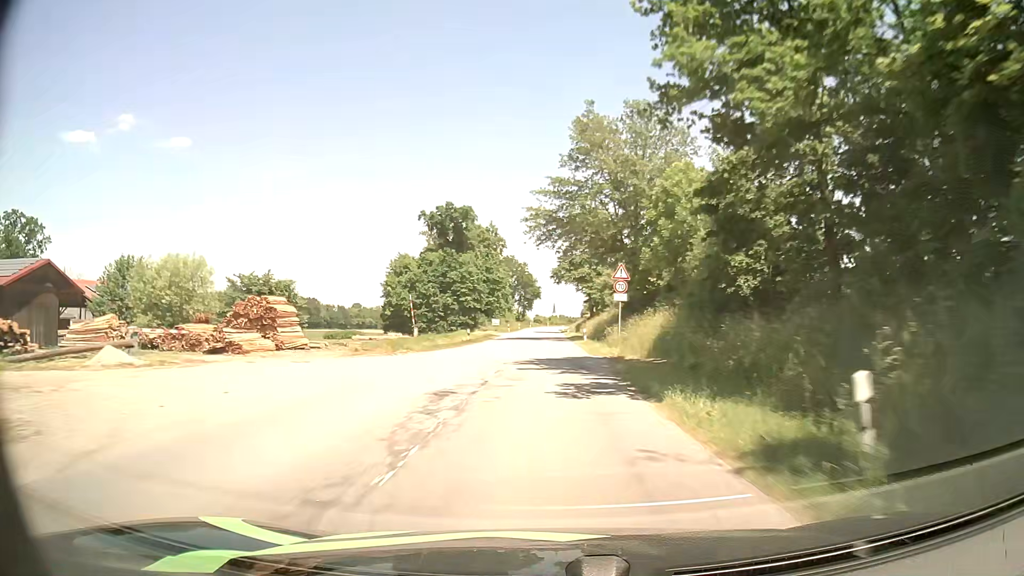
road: secondary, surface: asphalt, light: Day
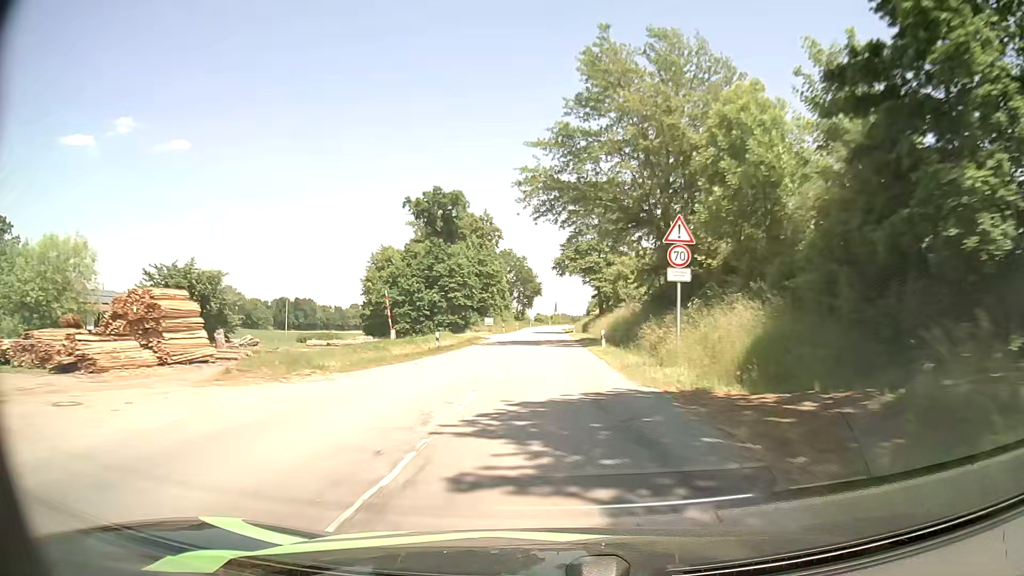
(-0.1, +13.7) m; -1°
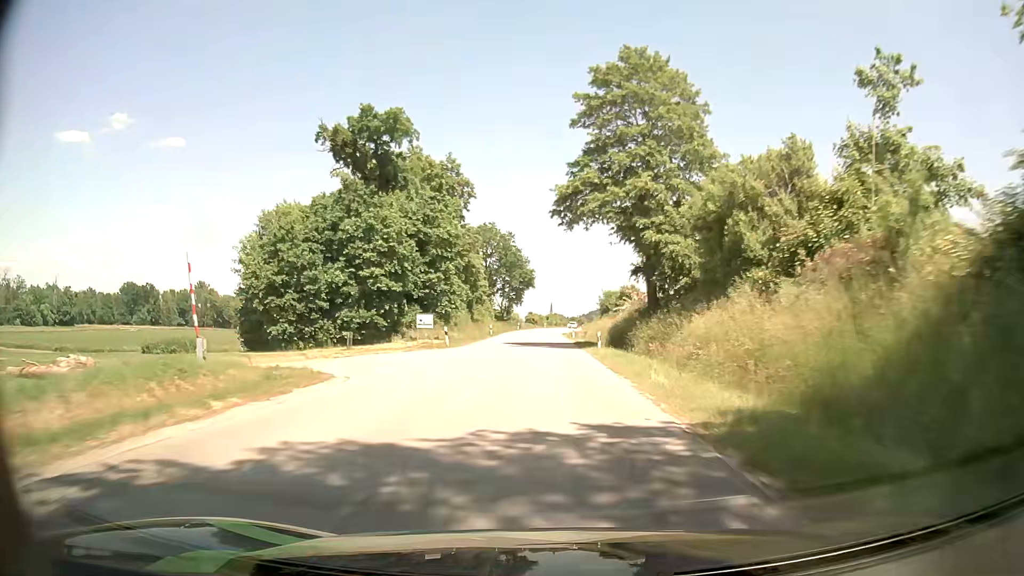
(+0.5, +41.1) m; +1°
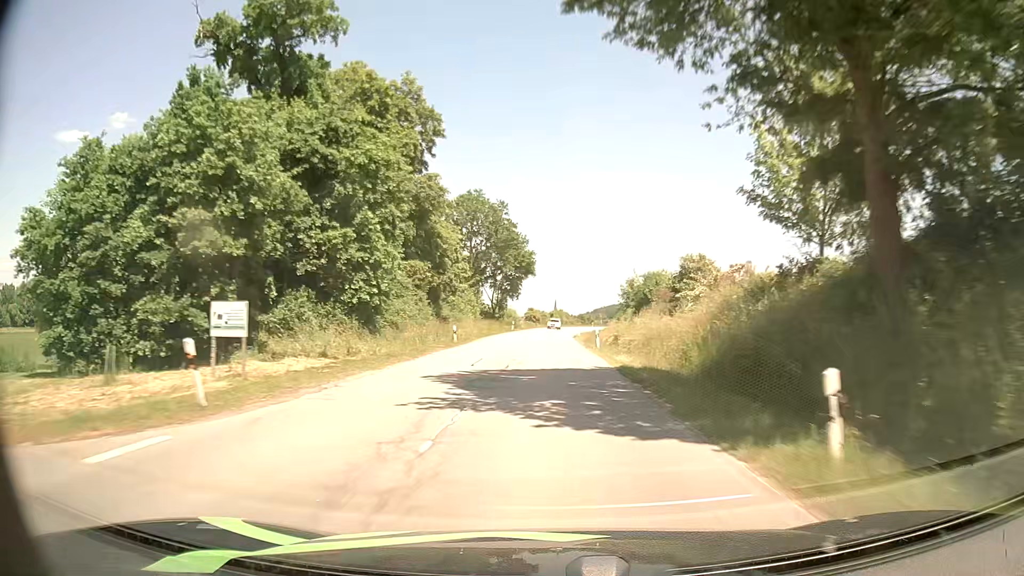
(0.0, +26.8) m; 0°
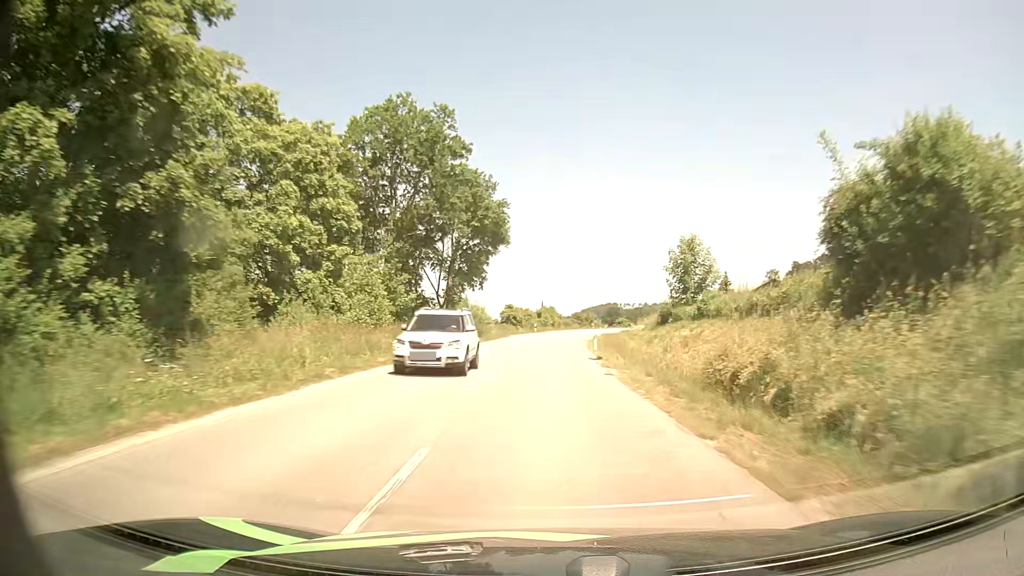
(+0.1, +38.1) m; +1°
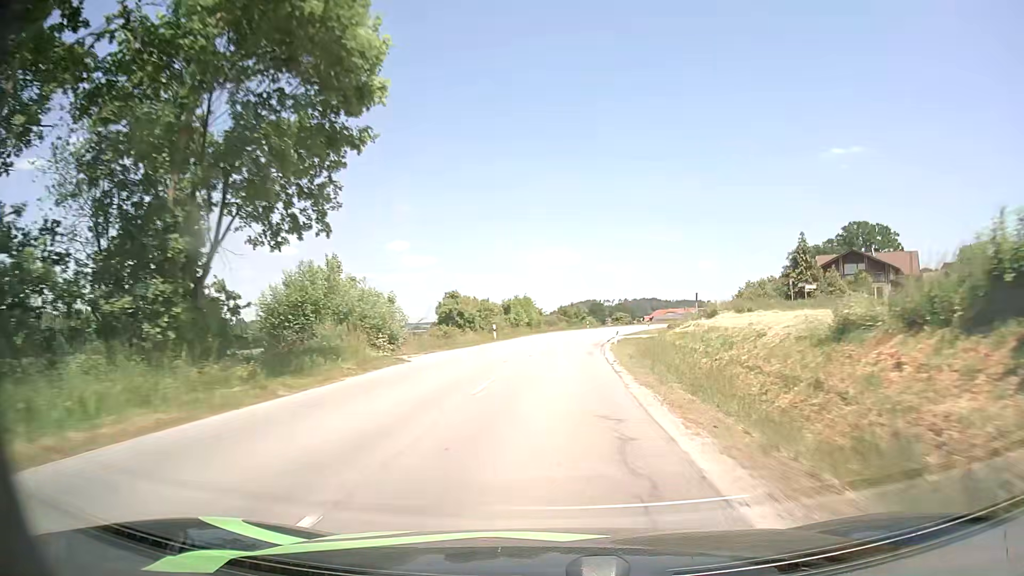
(+0.6, +37.3) m; +2°
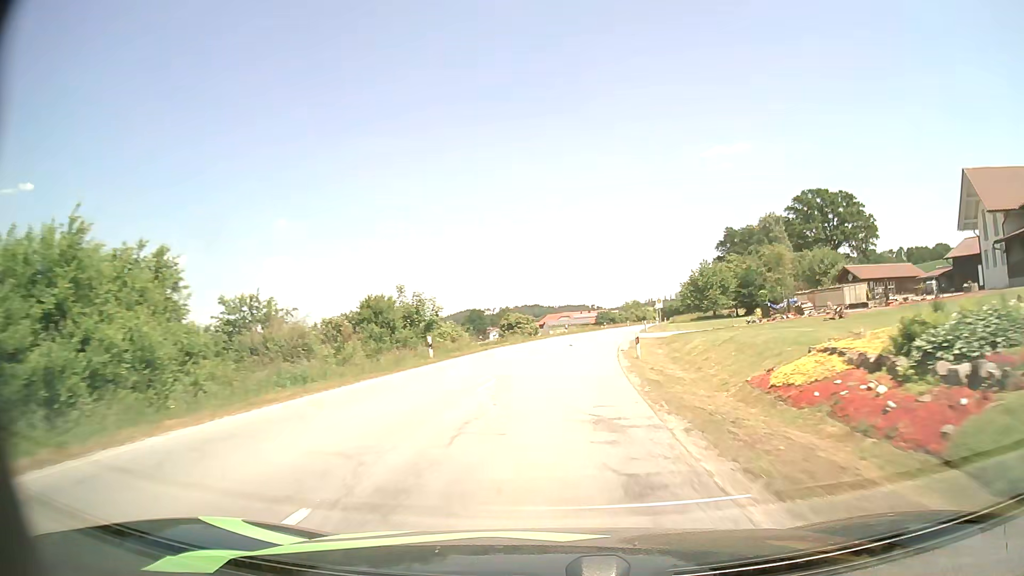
(+4.8, +59.2) m; +10°
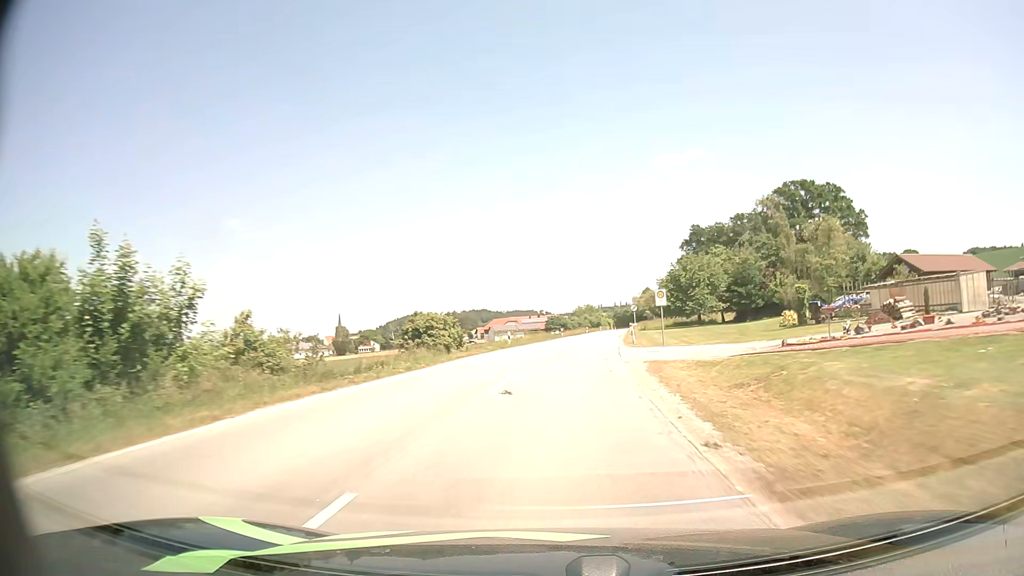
(+0.9, +23.8) m; +4°
(0, +10) (+1, +20) (+1, +30) (+2, +40) (+4, +50) (+5, +60) (+6, +70) (+7, +80) (+9, +90) (+10, +99) m
